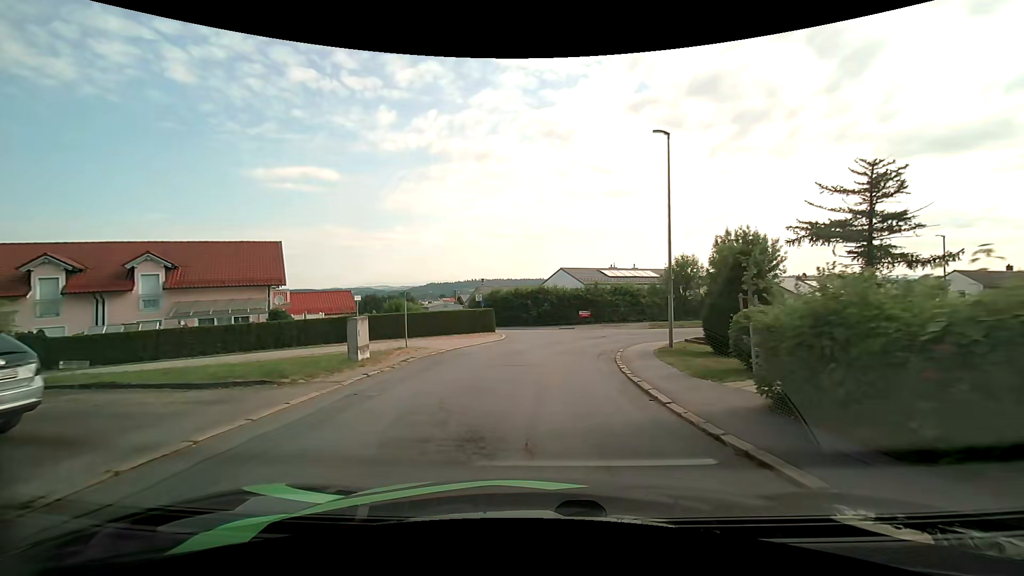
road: unclassified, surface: asphalt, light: Day
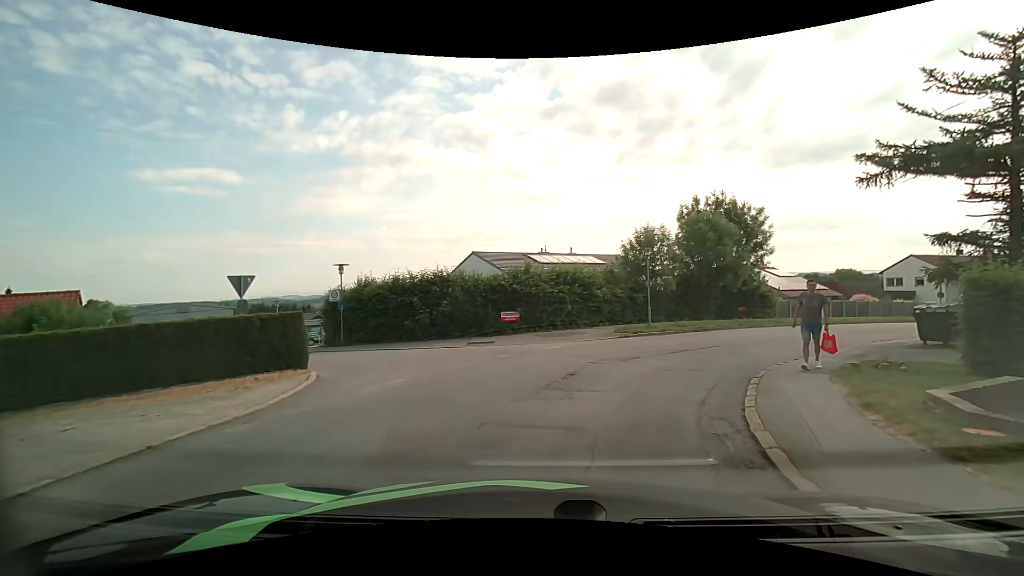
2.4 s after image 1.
(+1.2, +17.6) m; +10°
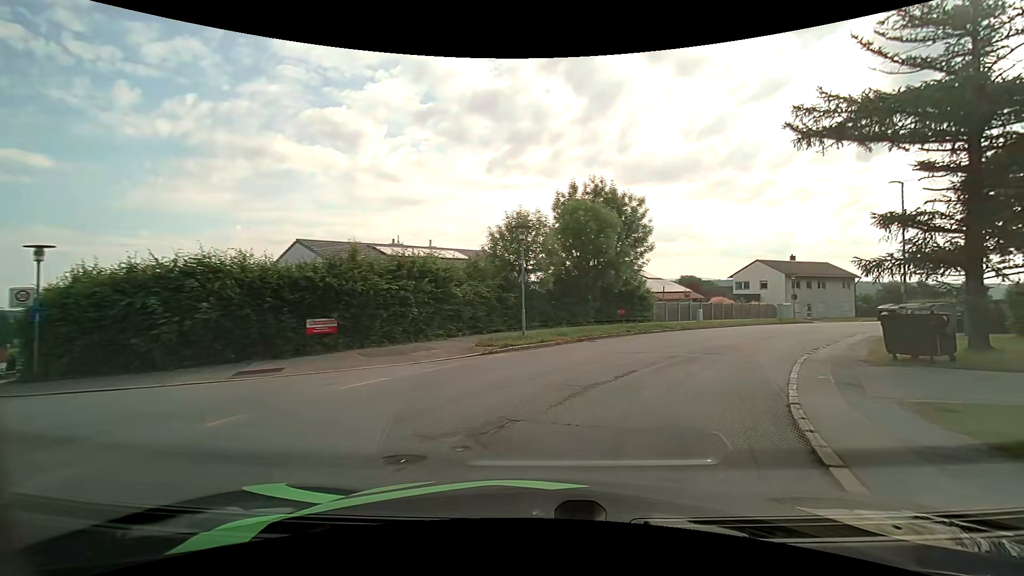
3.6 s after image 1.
(+1.0, +8.0) m; +15°
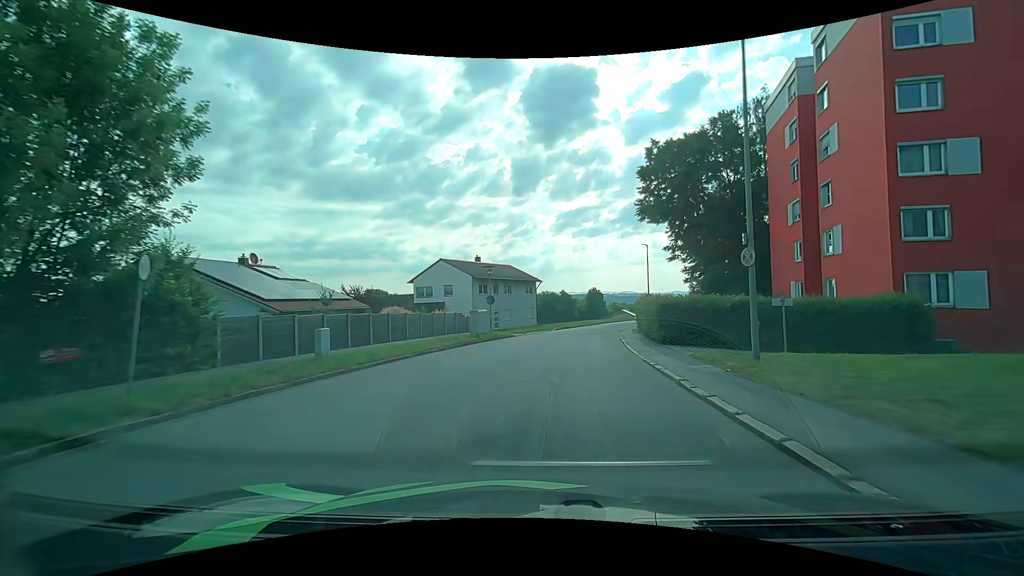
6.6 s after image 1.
(+7.7, +21.2) m; +34°
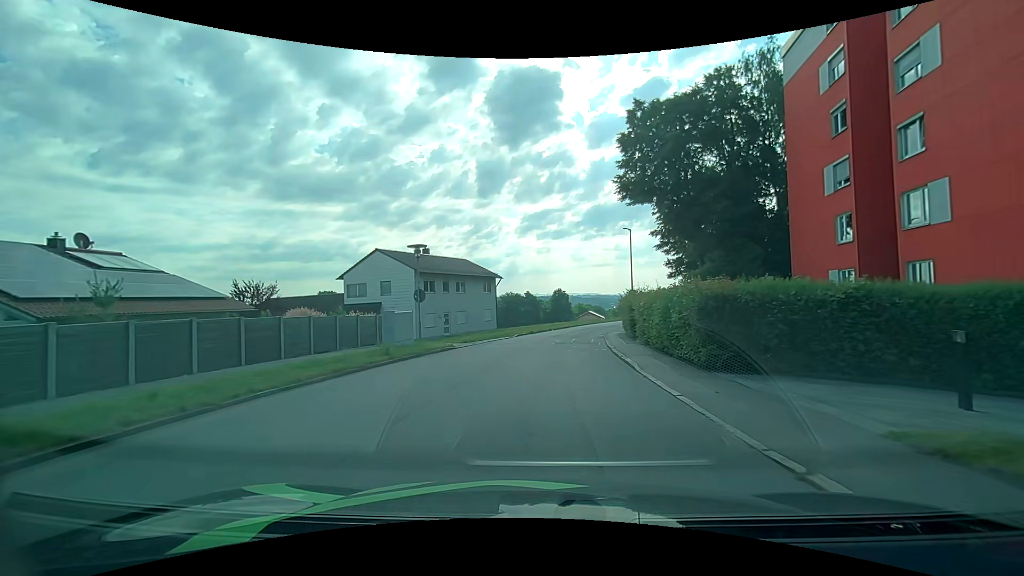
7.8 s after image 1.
(+0.4, +10.3) m; +4°
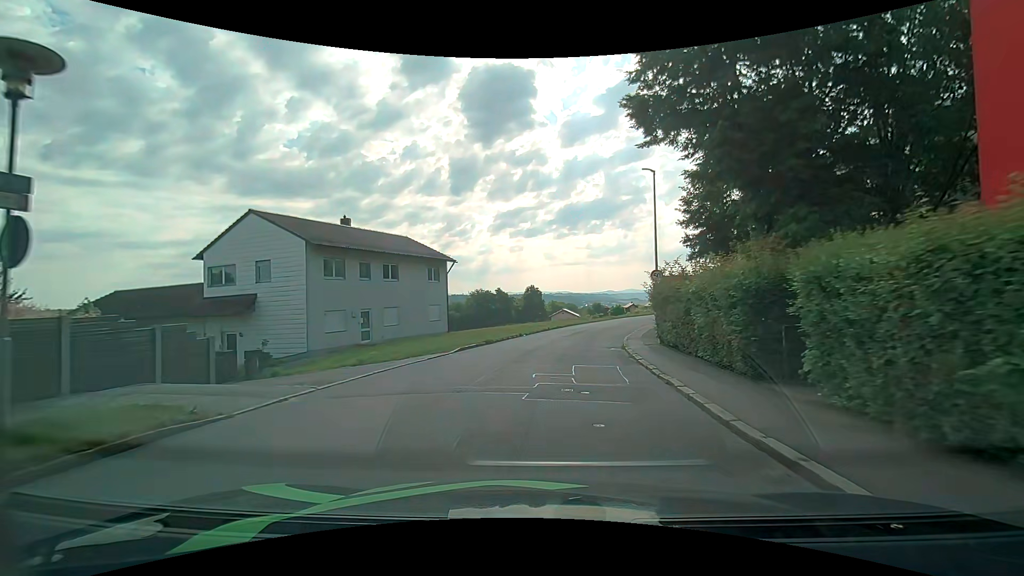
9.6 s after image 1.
(+0.4, +16.3) m; +4°
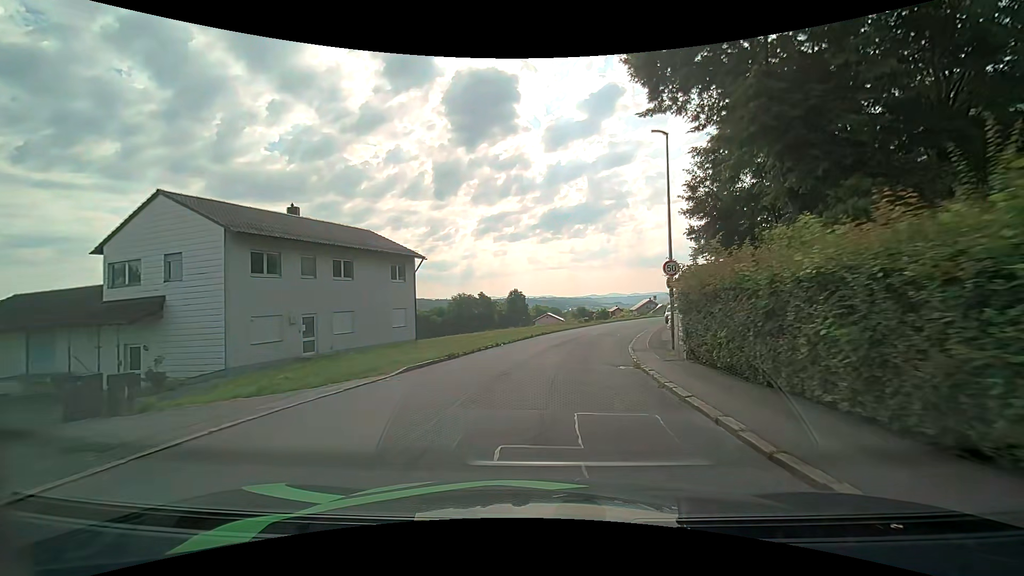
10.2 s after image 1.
(+0.1, +5.6) m; +2°
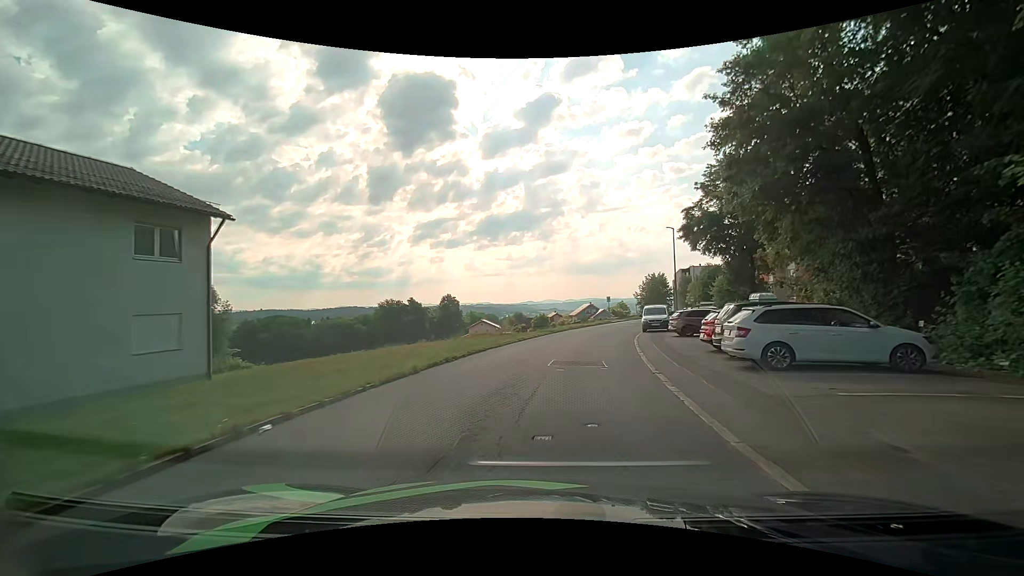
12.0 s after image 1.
(+0.8, +16.8) m; +6°
(0, +10) (+2, +20) (+3, +30) (+6, +39) (+9, +49) (+13, +58) (+16, +68) (+19, +77) (+23, +87) (+26, +96) m
